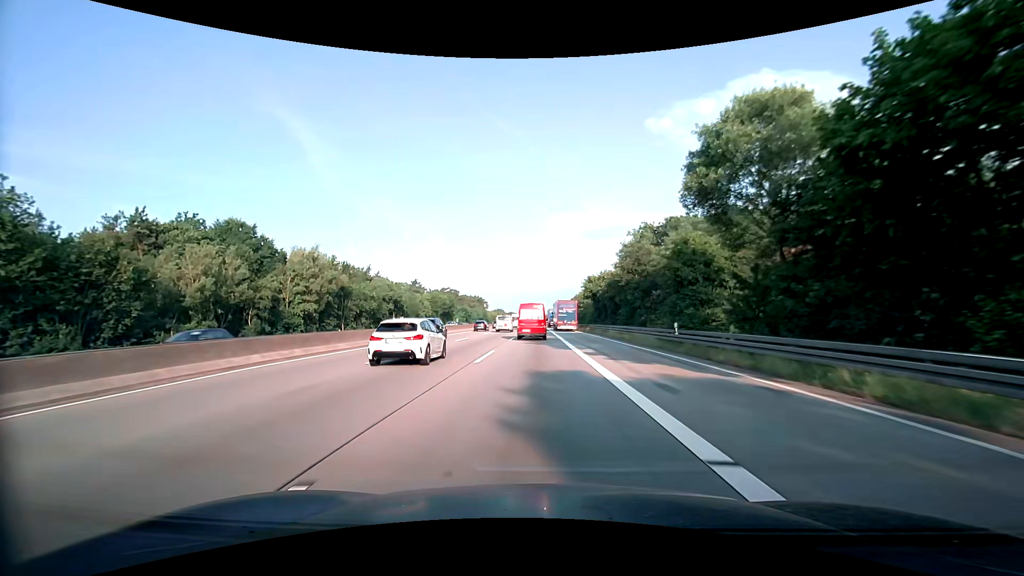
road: motorway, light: Day
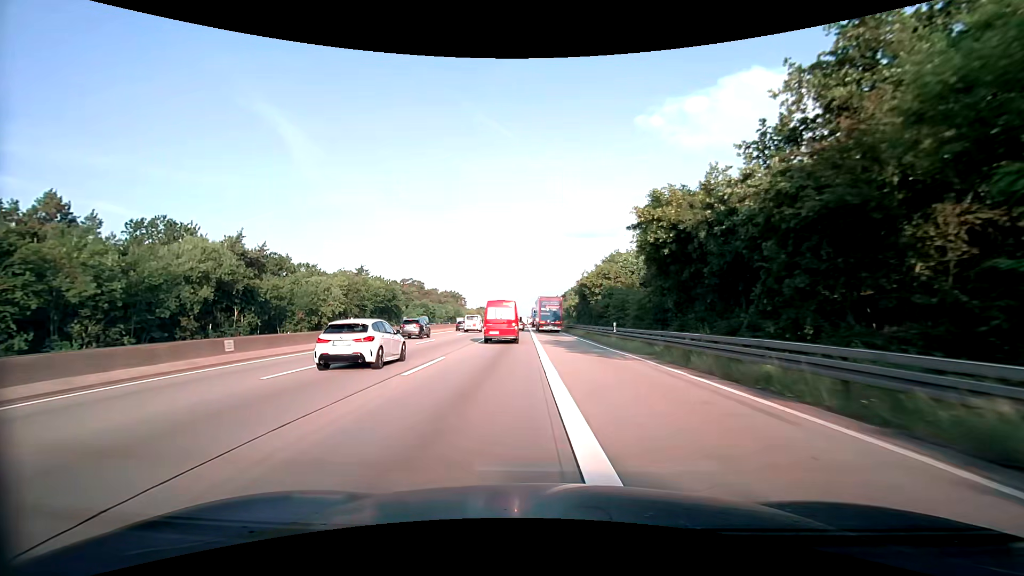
(+0.5, +57.7) m; +1°
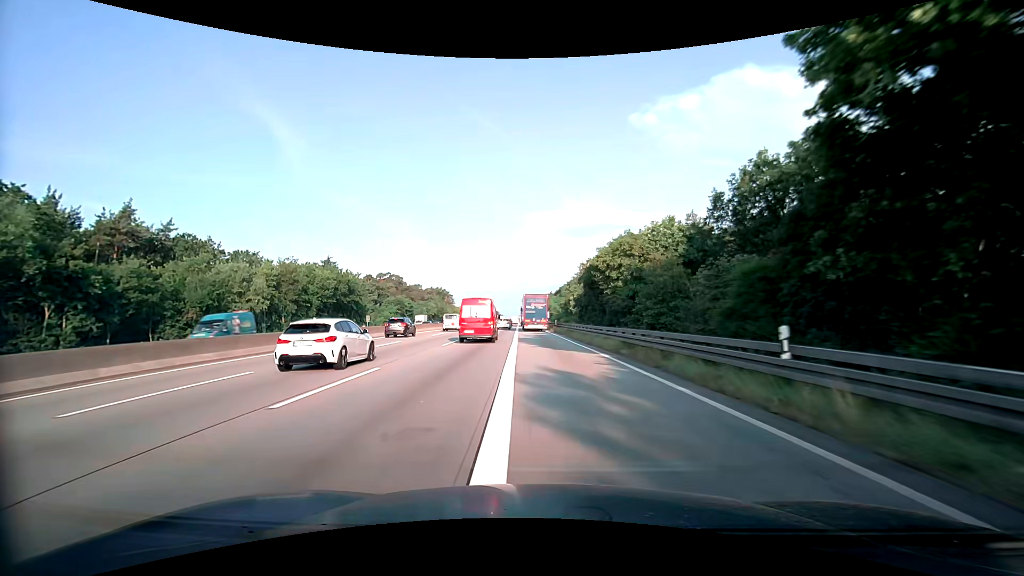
(+0.2, +22.5) m; +1°
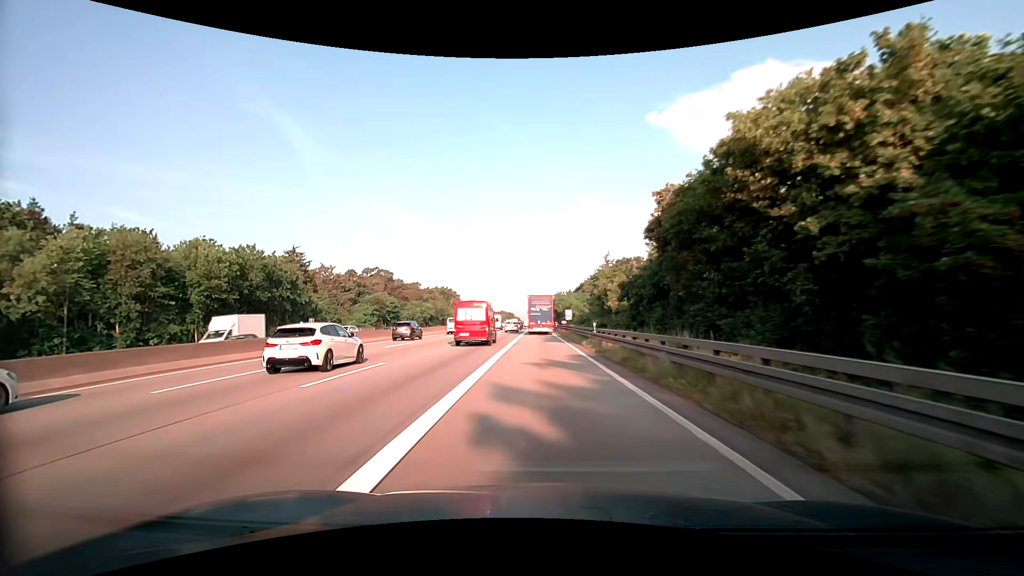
(-0.2, +33.1) m; -2°
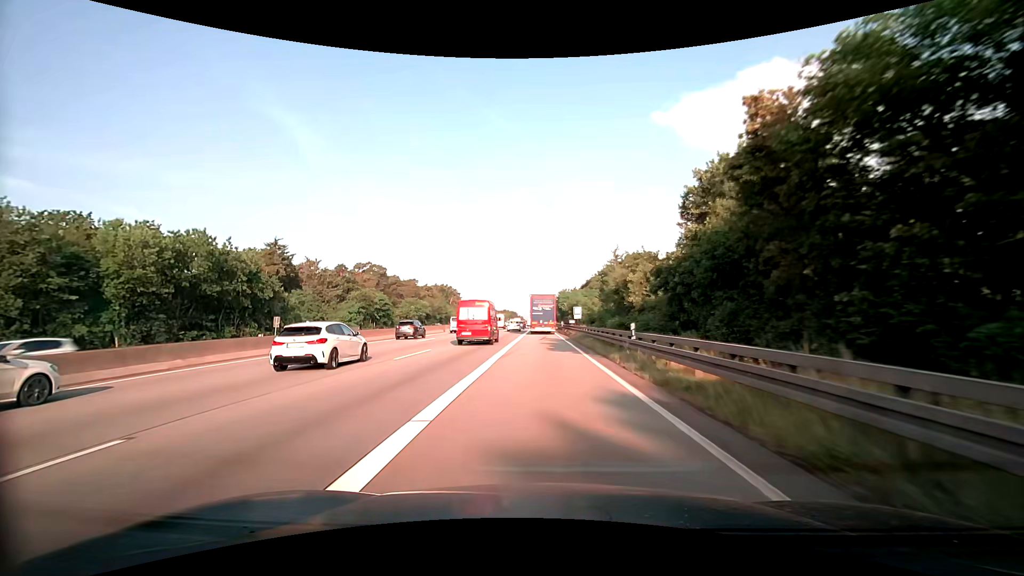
(-0.1, +10.9) m; 0°
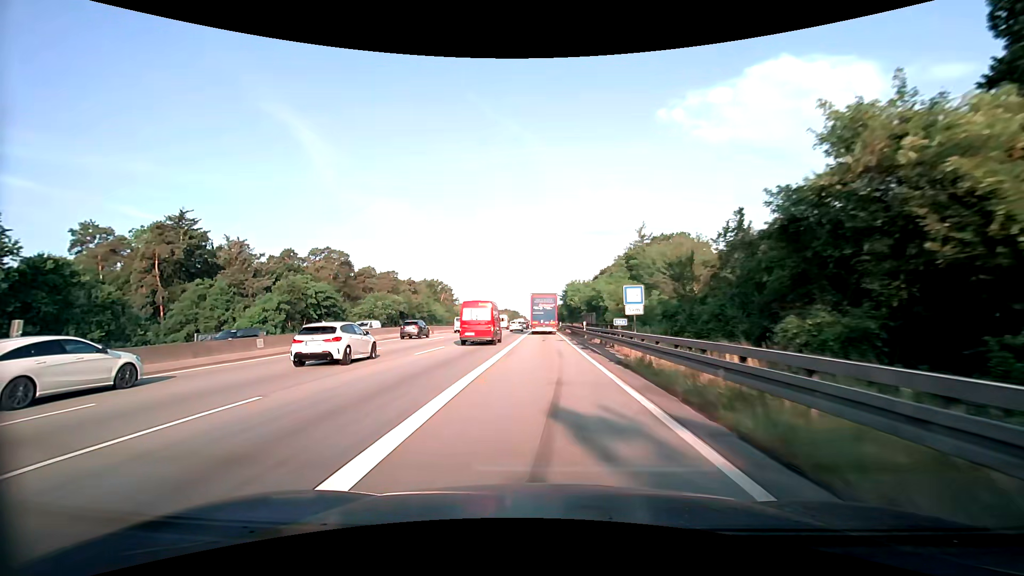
(-0.1, +32.7) m; 0°
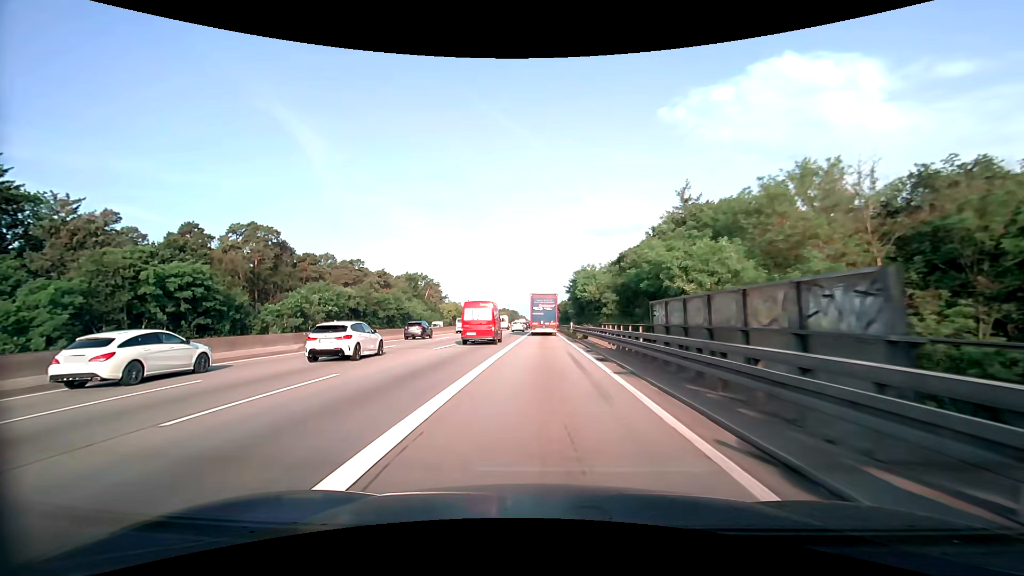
(-0.1, +32.8) m; 0°
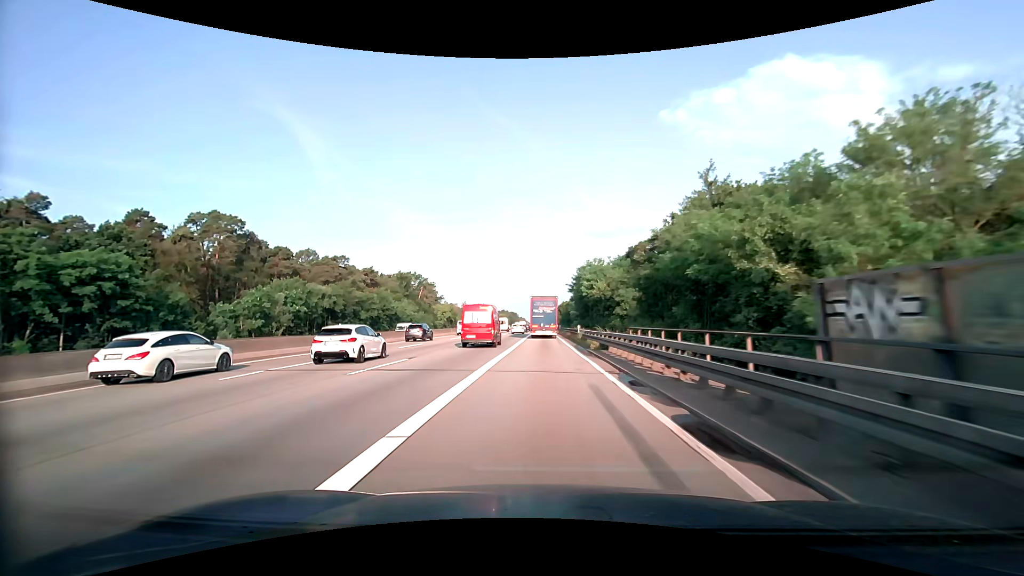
(0.0, +11.0) m; 0°
(0, +10) (0, +20) (0, +30) (0, +40) (0, +50) (0, +60) (0, +70) (0, +80) (0, +90) (0, +100) m
